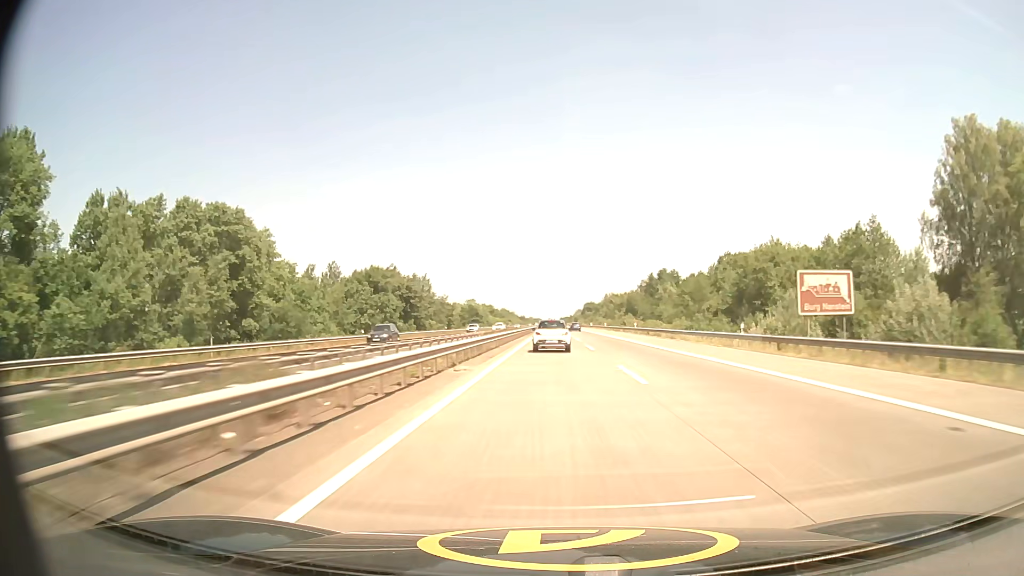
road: motorway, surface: asphalt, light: Day
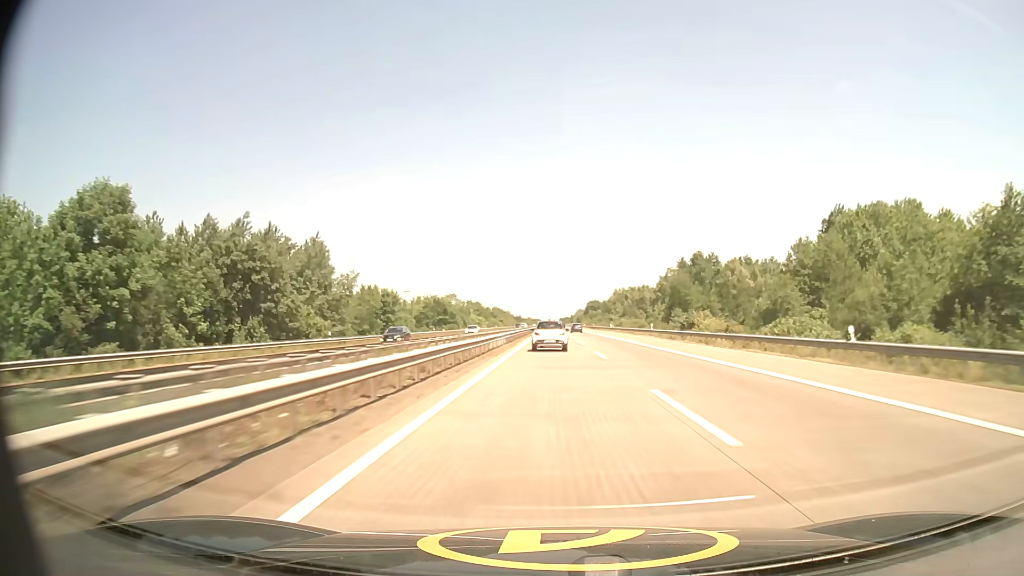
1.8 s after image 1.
(0.0, +62.5) m; 0°
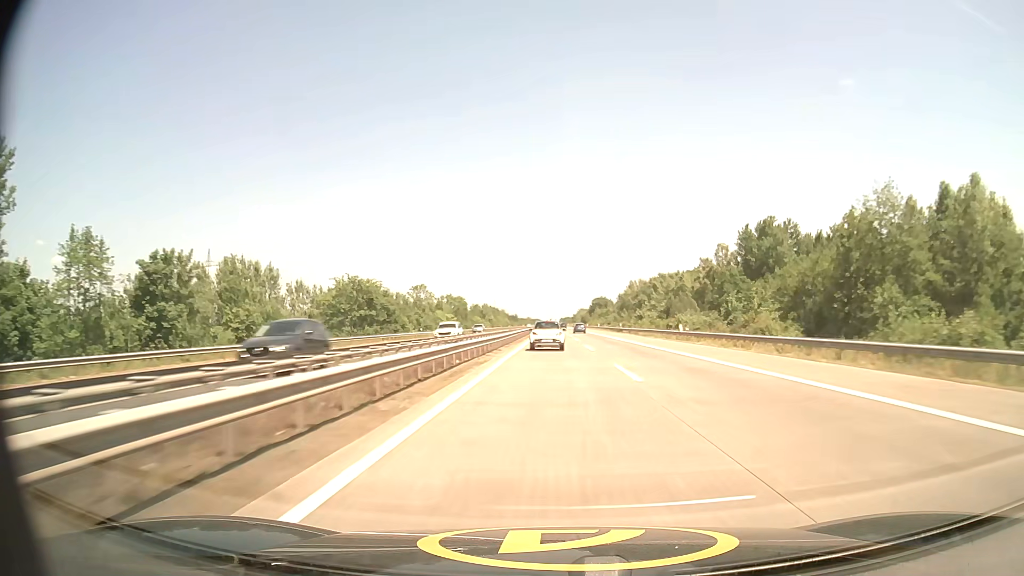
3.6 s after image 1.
(0.0, +63.6) m; 0°
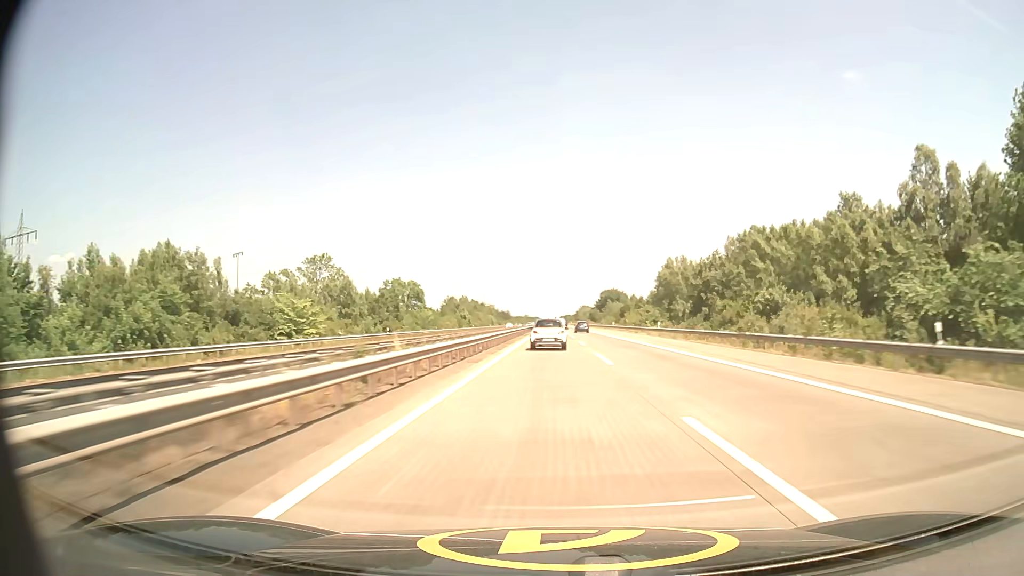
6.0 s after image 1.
(+0.2, +85.7) m; 0°
(0, +10) (0, +20) (0, +30) (0, +40) (0, +50) (0, +60) (0, +70) (0, +80) (0, +90) (0, +100) m
